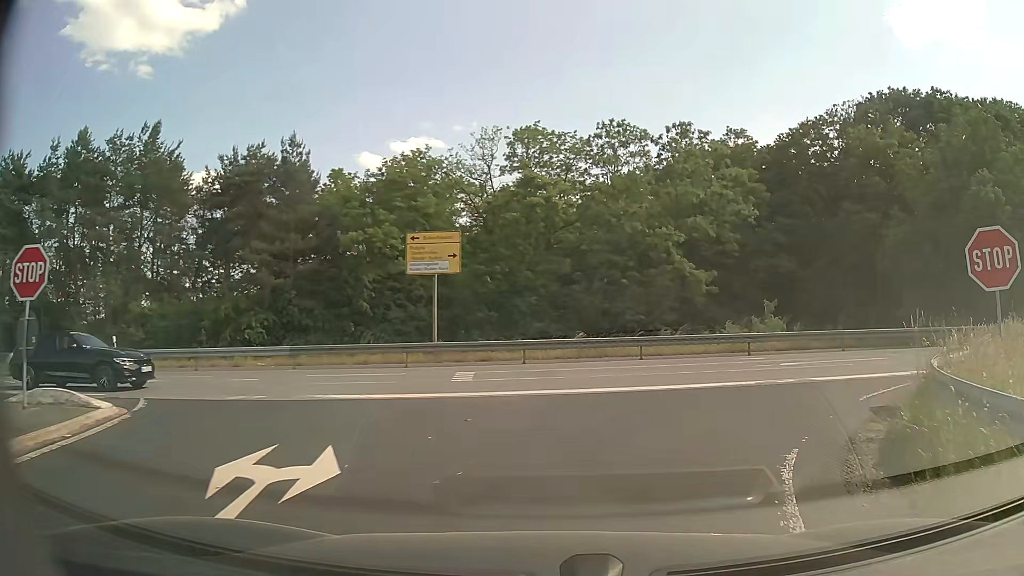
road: trunk_link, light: Day
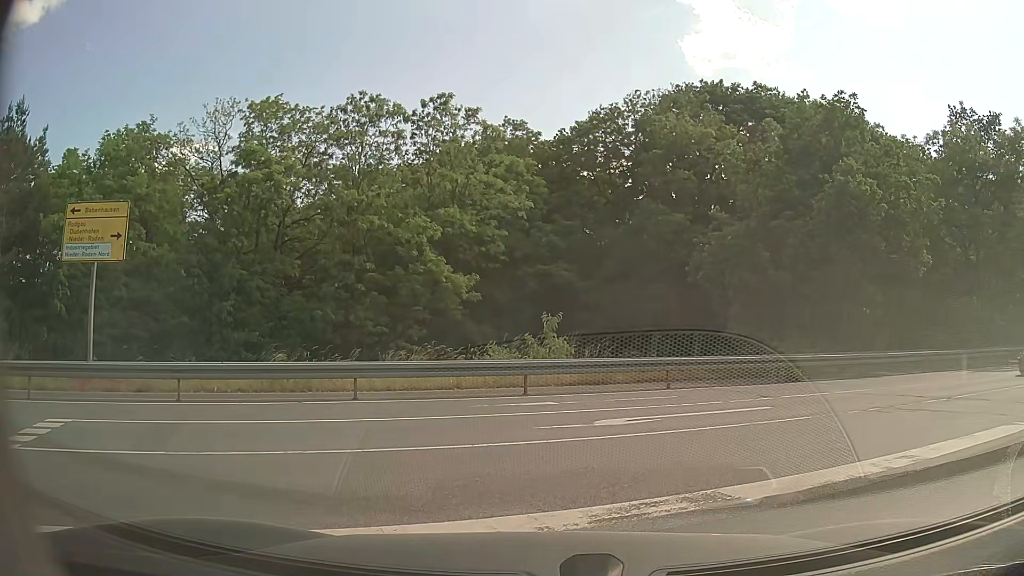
(+1.4, +8.0) m; +21°
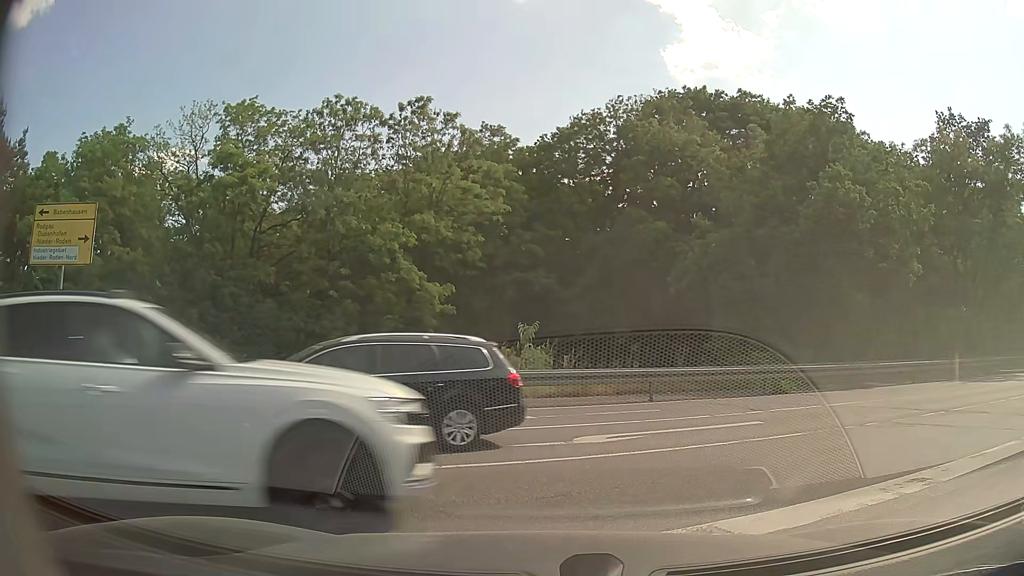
(0.0, +0.9) m; 0°
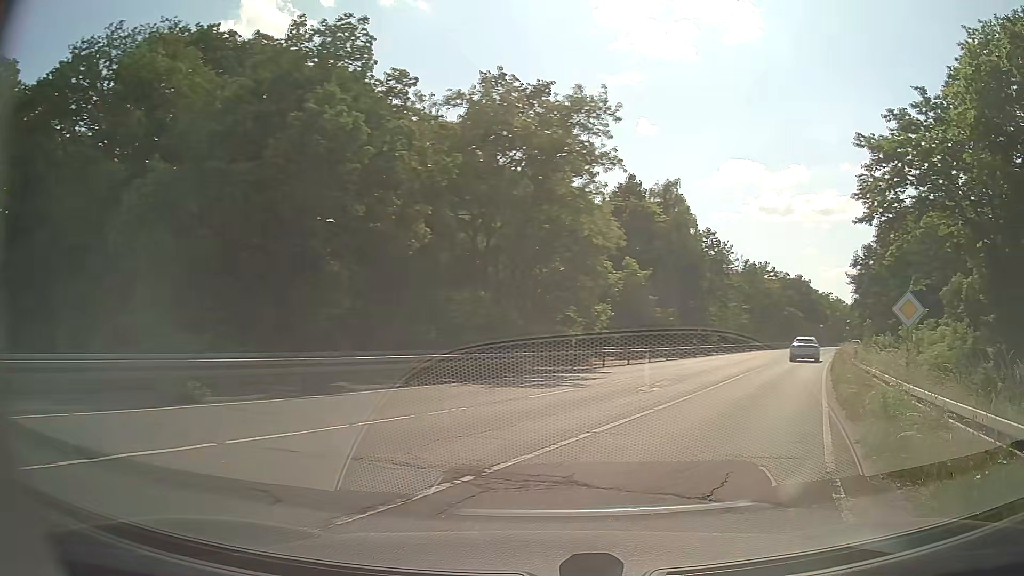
(+3.3, +7.6) m; +44°
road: secondary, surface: asphalt
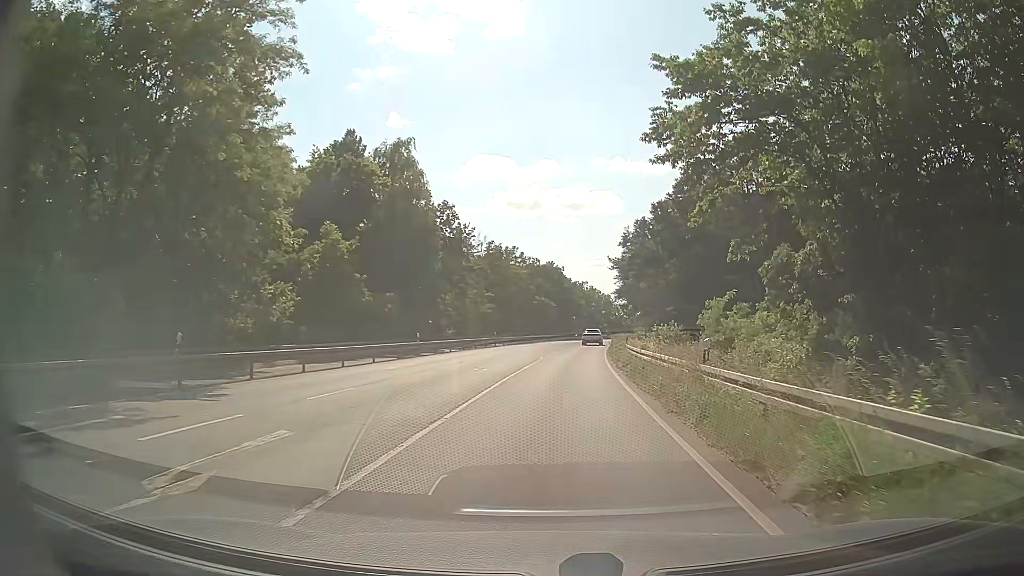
(+3.7, +13.2) m; +22°
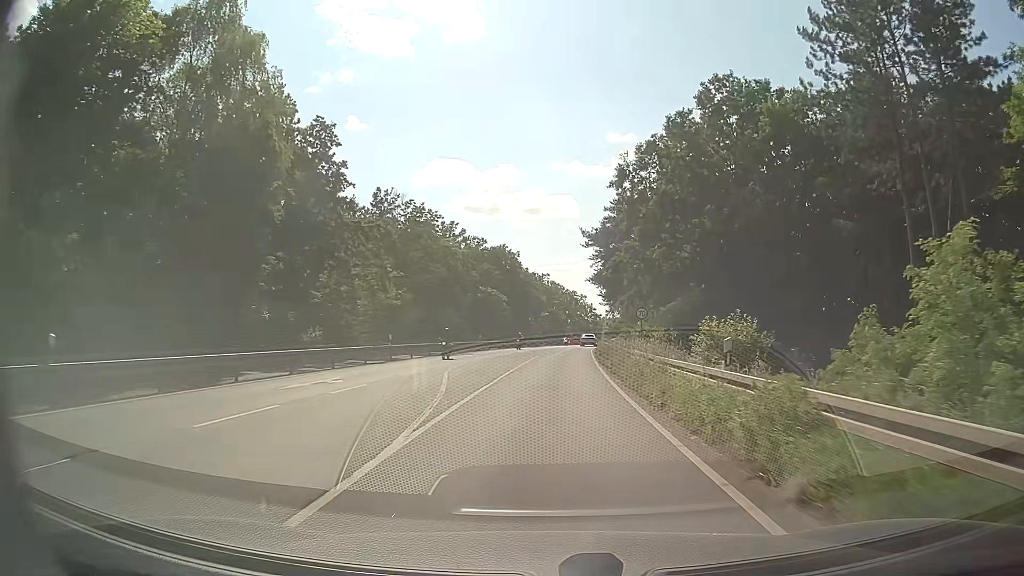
(+1.2, +29.0) m; +4°
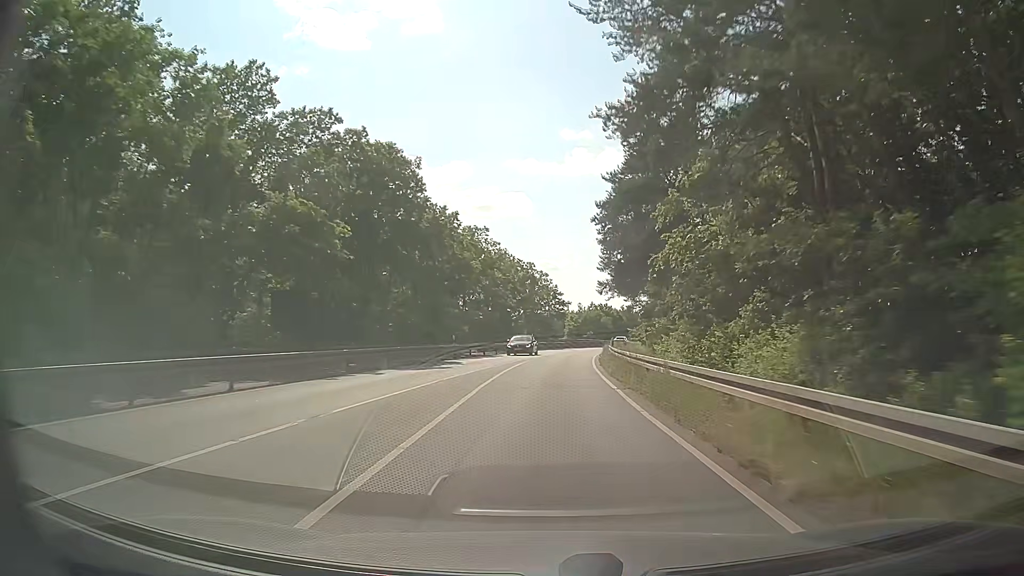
(+1.7, +51.5) m; +4°
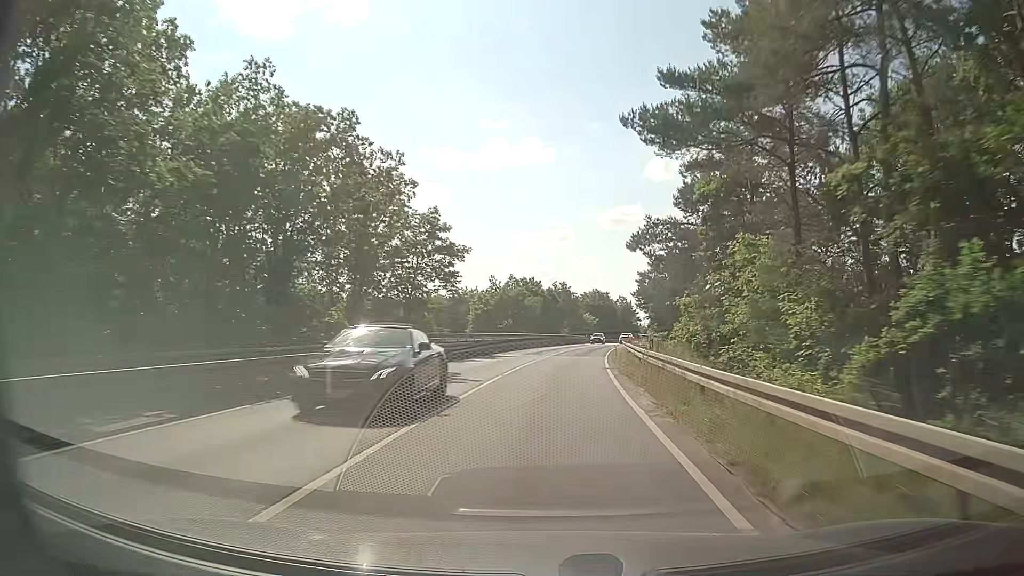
(+3.0, +55.7) m; +7°
(0, +10) (0, +20) (+1, +30) (+2, +40) (+3, +50) (+4, +60) (+6, +70) (+8, +80) (+9, +89) (+11, +99) m
